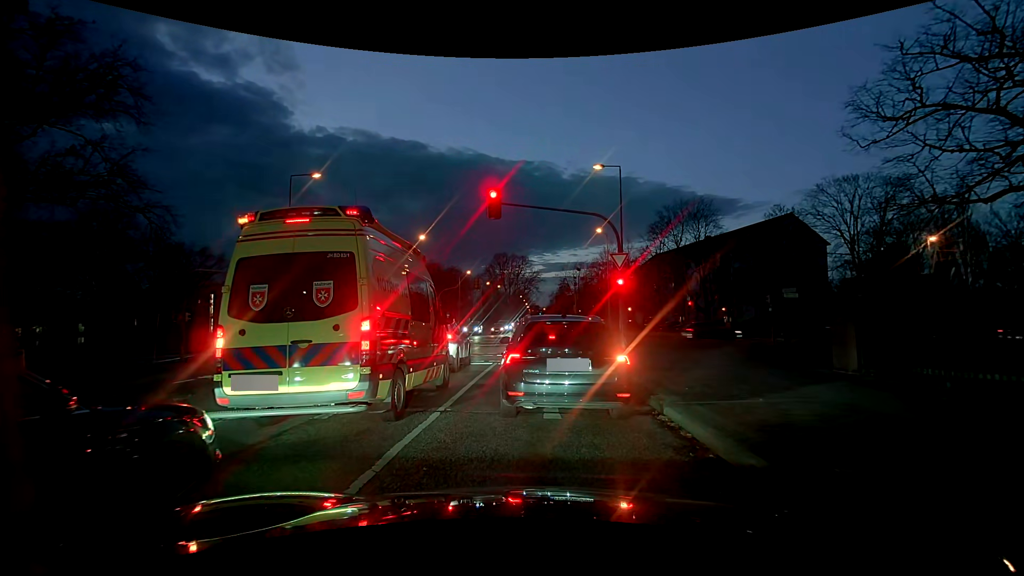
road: tertiary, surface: asphalt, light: Dusk
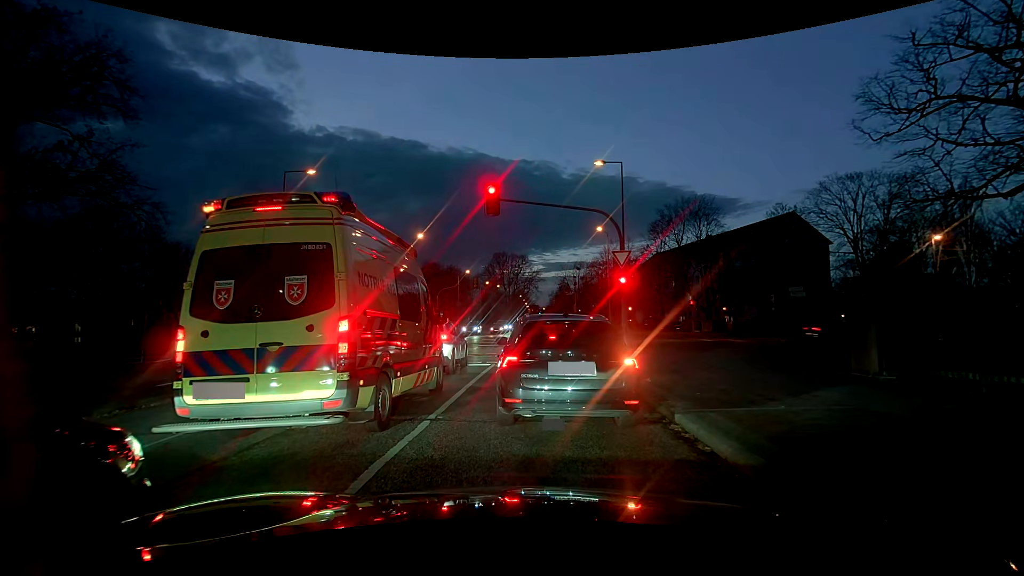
(0.0, +0.7) m; 0°
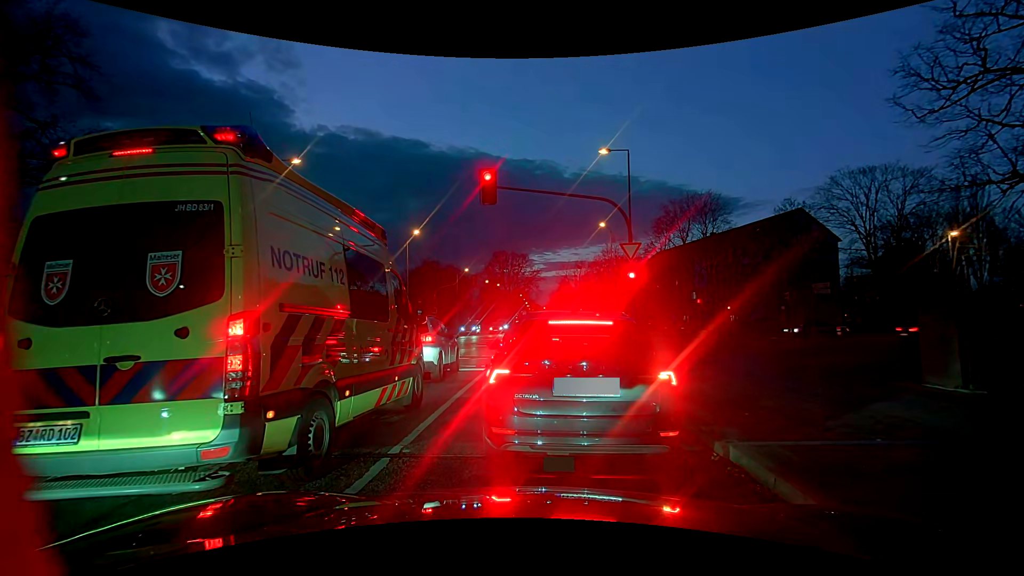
(0.0, +1.8) m; 0°
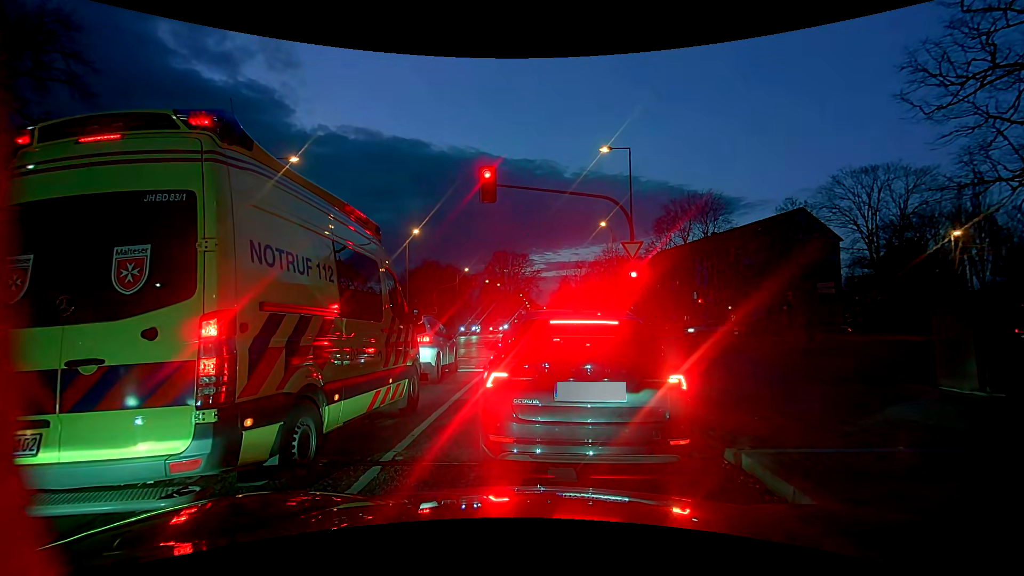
(0.0, +0.3) m; 0°
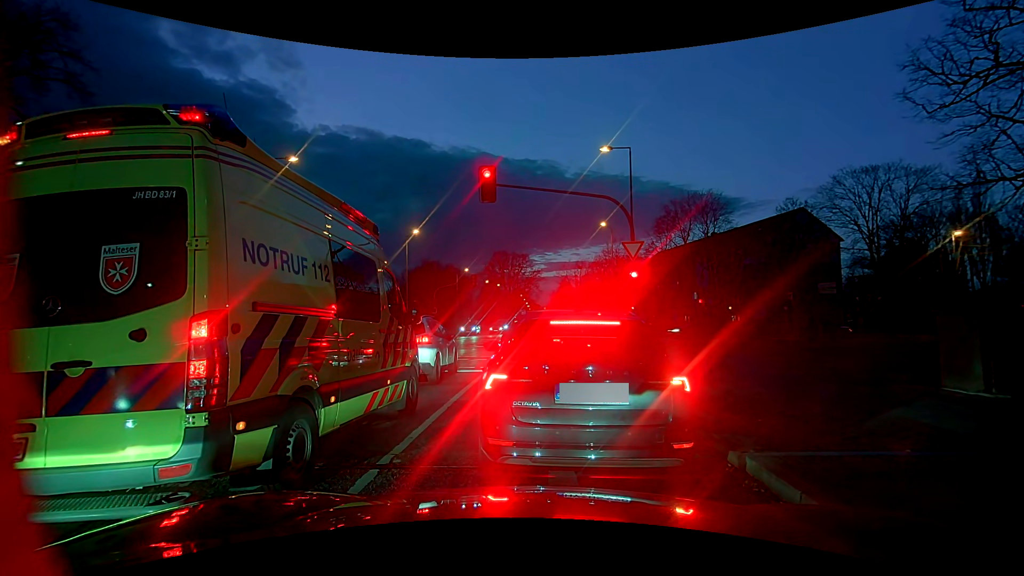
(0.0, +0.2) m; 0°
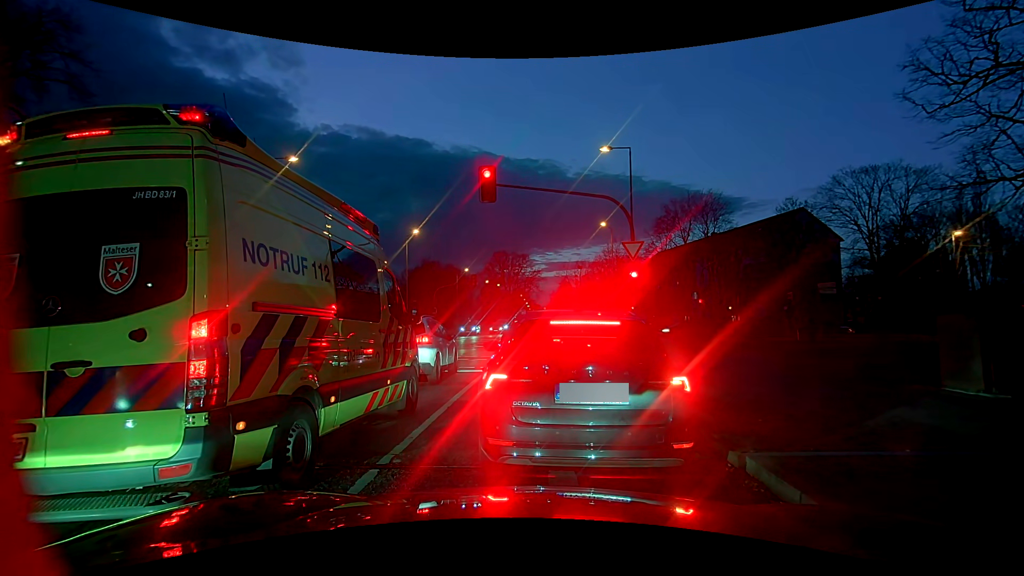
(0.0, 0.0) m; 0°
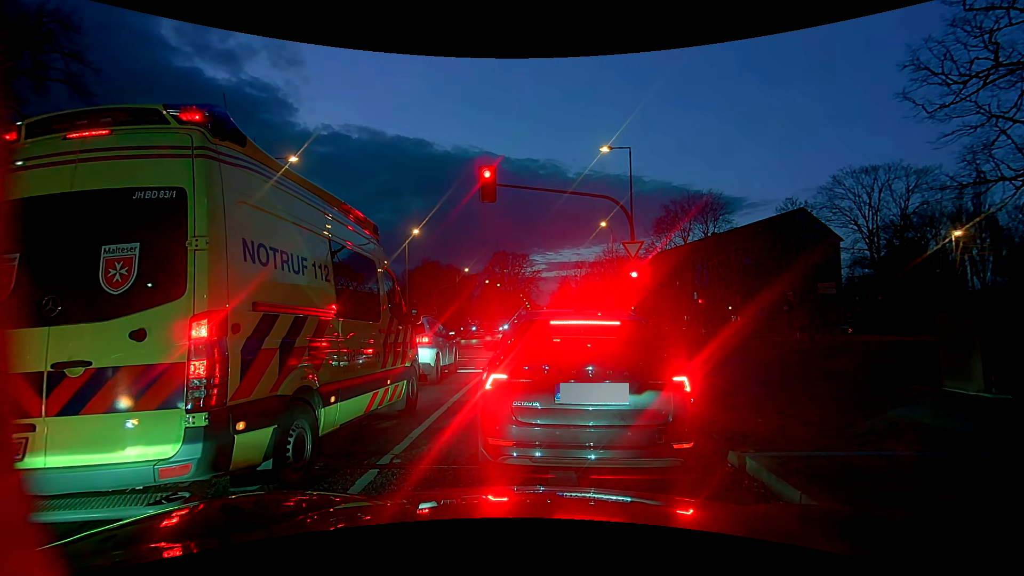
(0.0, 0.0) m; 0°
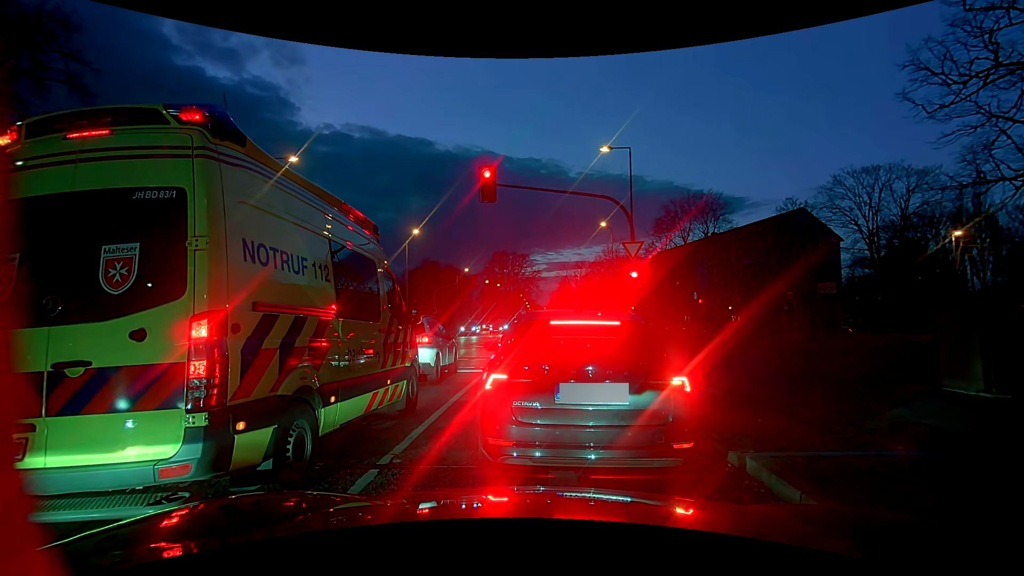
(0.0, 0.0) m; 0°
(0, +10) (0, +20) (0, +30) (-1, +40) (-2, +50) (-2, +60) (-3, +70) (-3, +80) (-3, +90) (-3, +100) m
